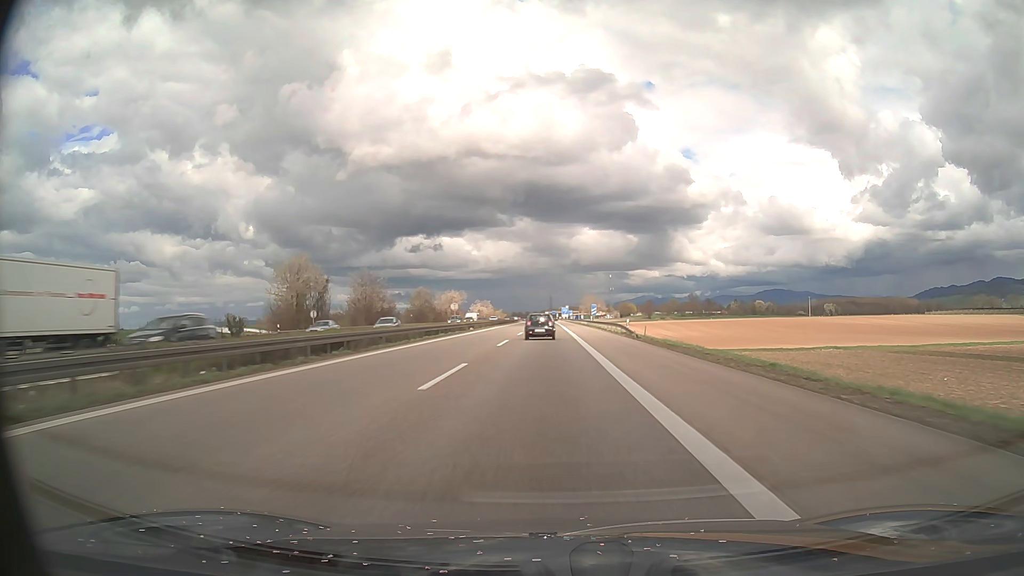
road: motorway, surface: asphalt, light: Day
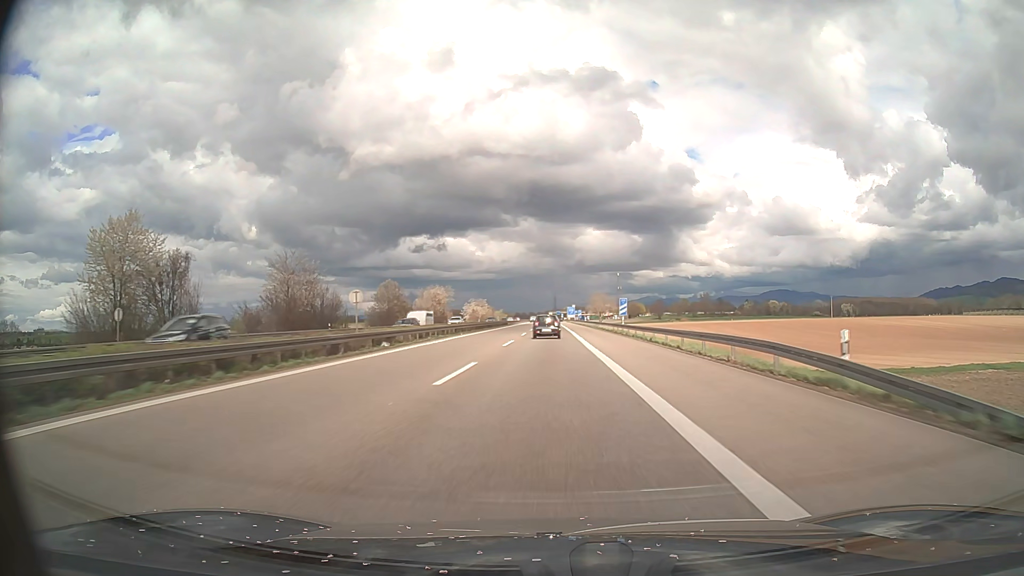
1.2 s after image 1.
(-0.1, +34.9) m; 0°
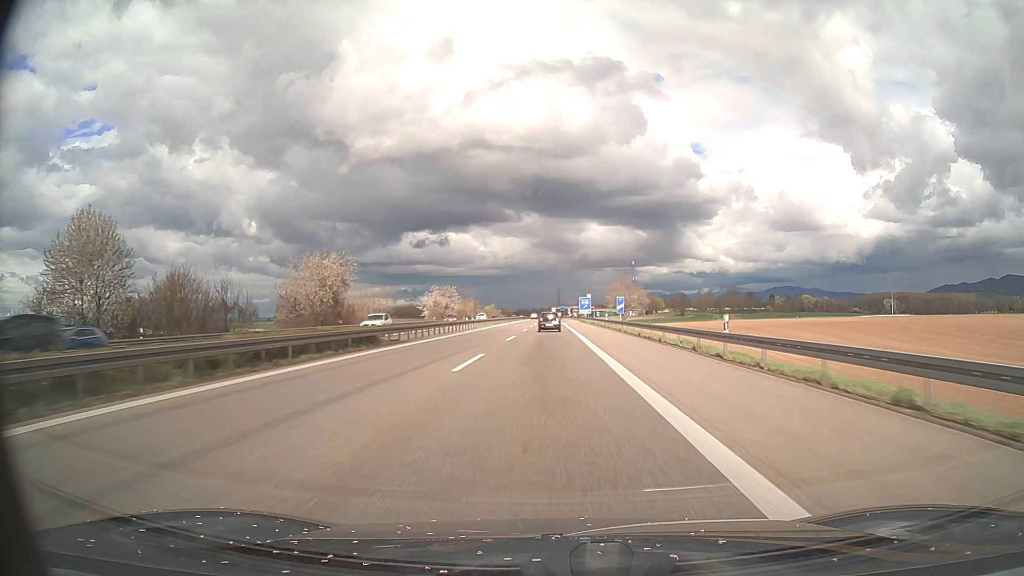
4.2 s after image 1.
(-0.1, +87.3) m; 0°
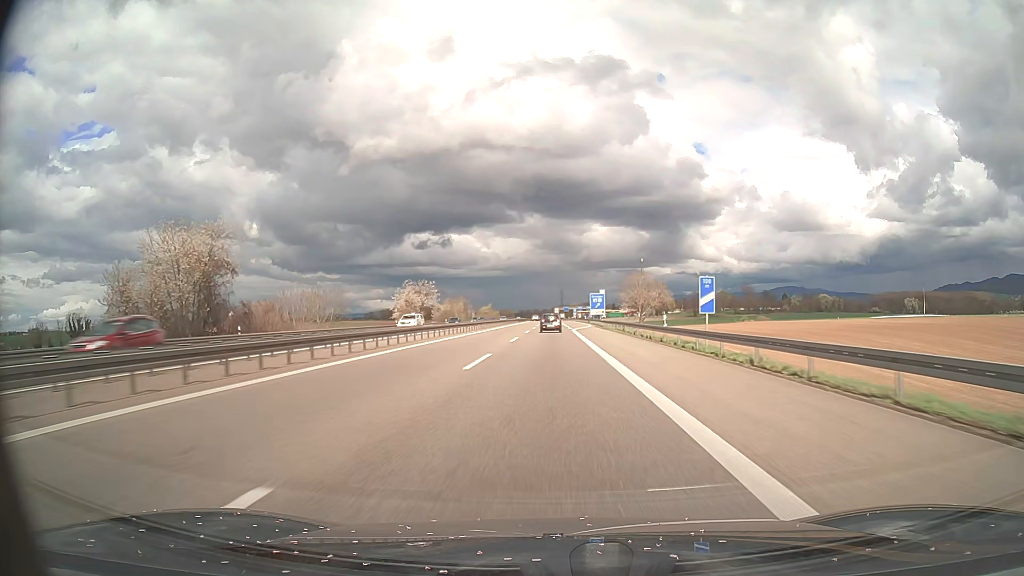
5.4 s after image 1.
(-0.1, +34.9) m; 0°
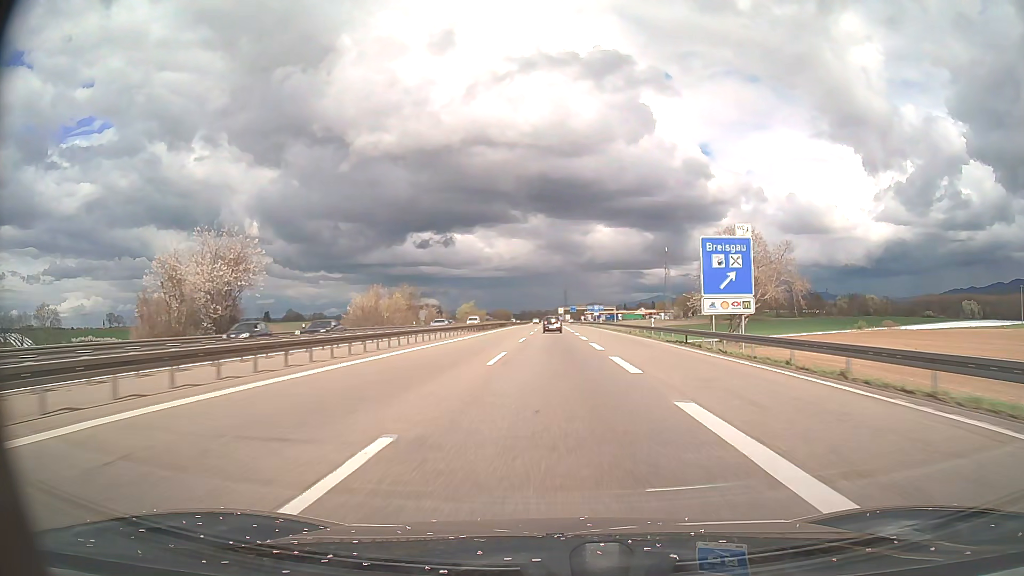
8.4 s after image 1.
(-0.4, +87.3) m; 0°
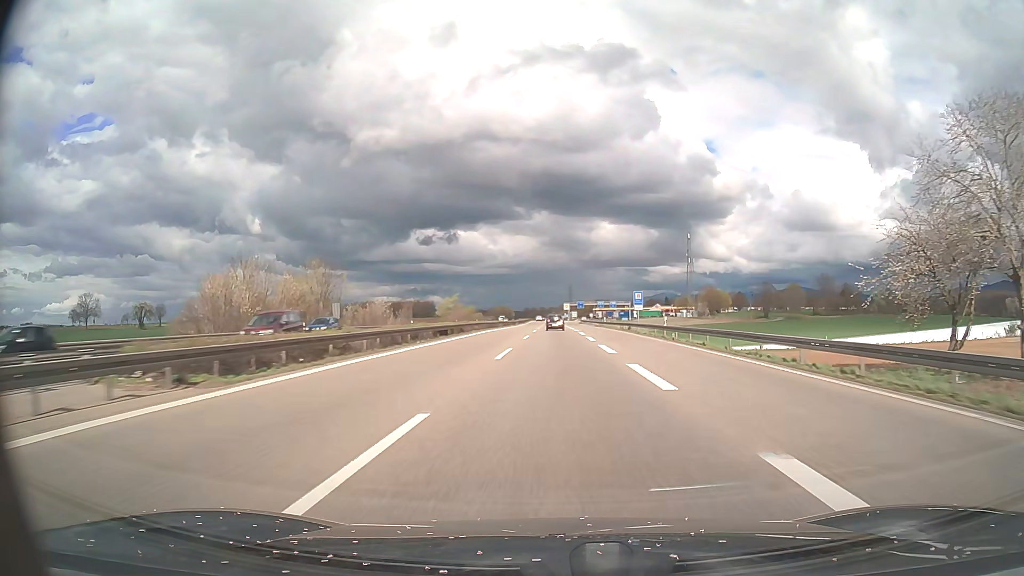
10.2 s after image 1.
(0.0, +52.4) m; 0°
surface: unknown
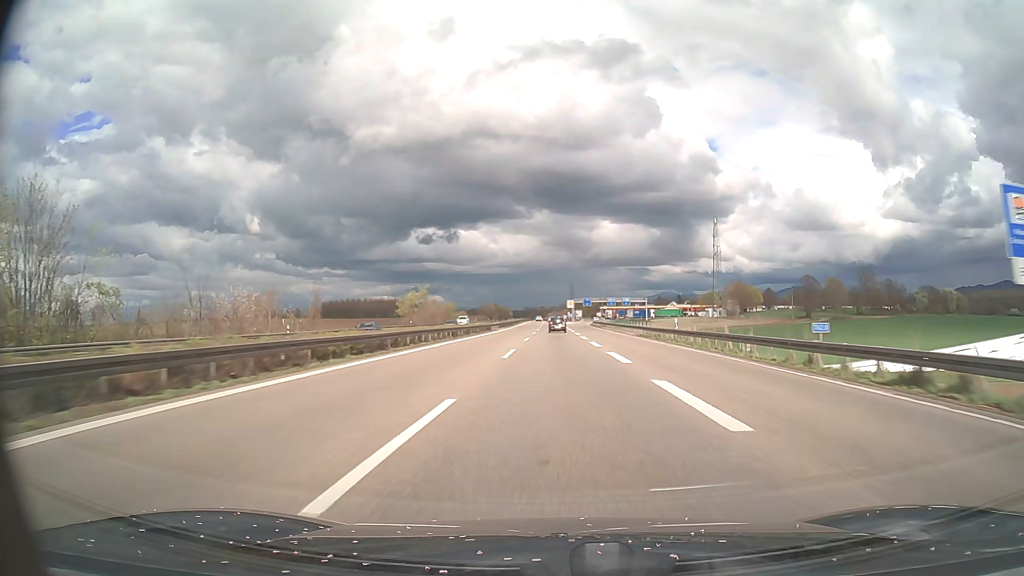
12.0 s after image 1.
(-0.1, +52.4) m; 0°
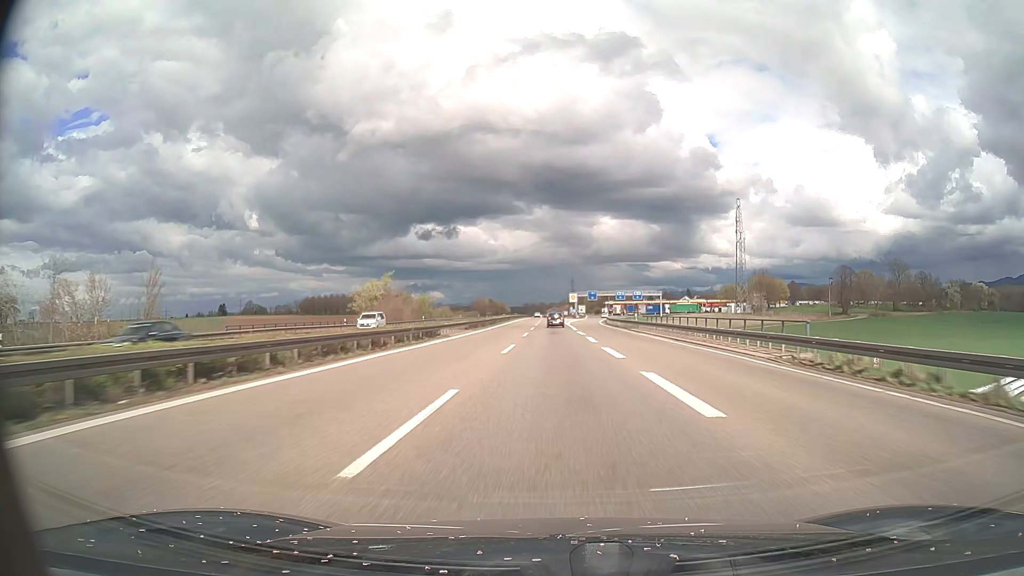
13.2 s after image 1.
(-0.1, +35.0) m; 0°
(0, +10) (0, +20) (0, +30) (0, +40) (0, +50) (0, +60) (0, +70) (0, +80) (0, +90) (0, +100) m
